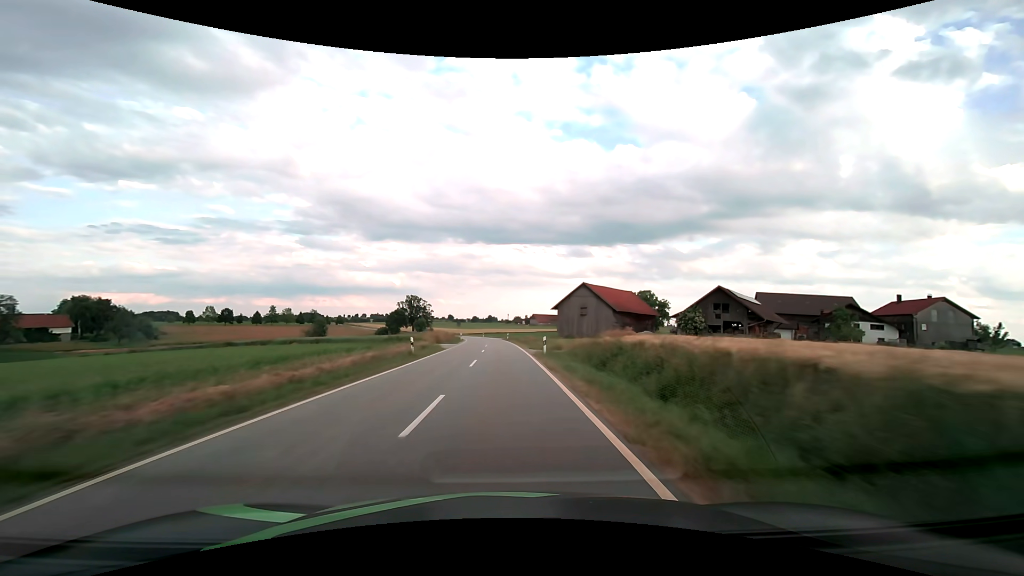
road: tertiary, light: Day
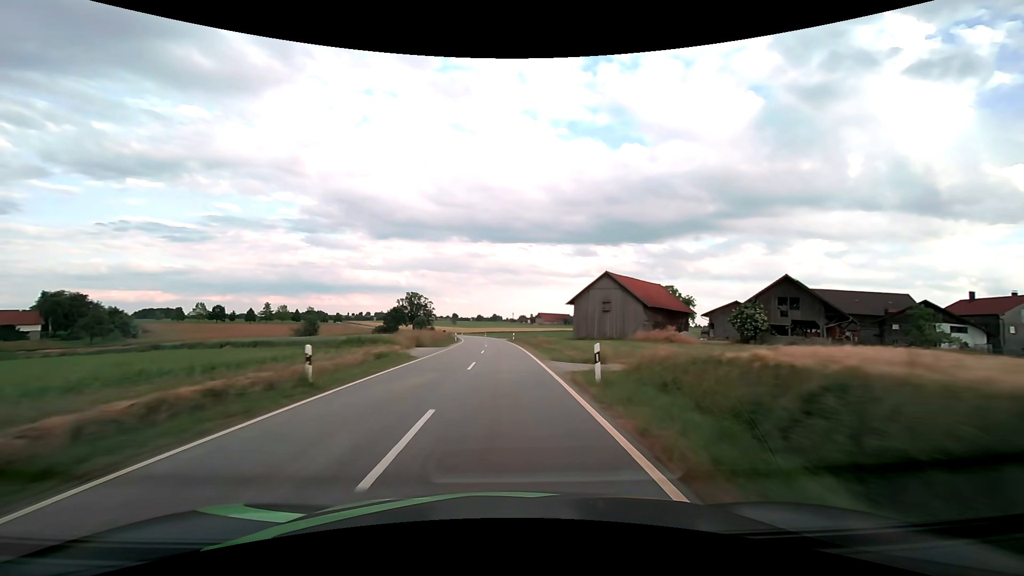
(-0.1, +14.2) m; -1°
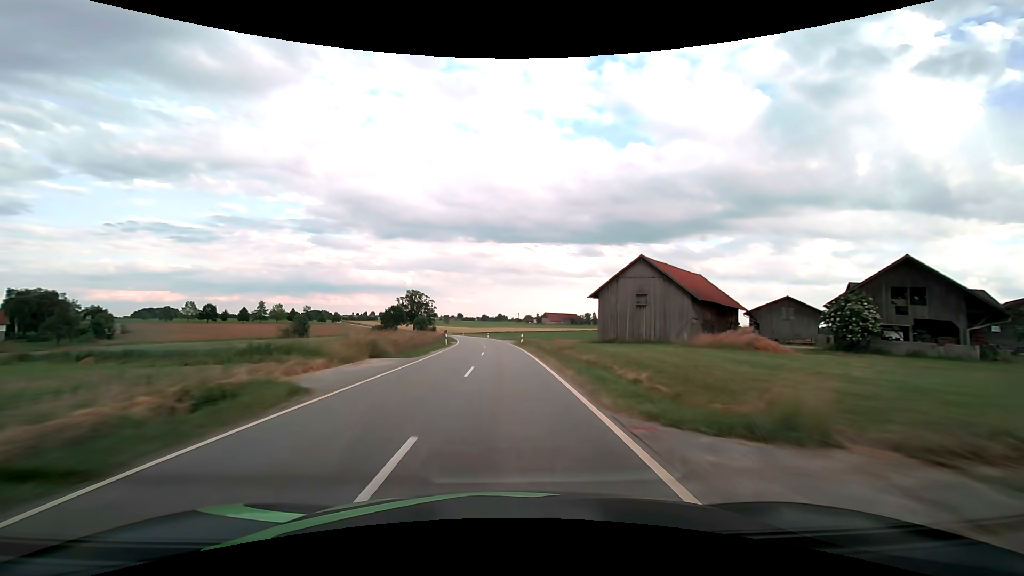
(-0.1, +14.2) m; -1°
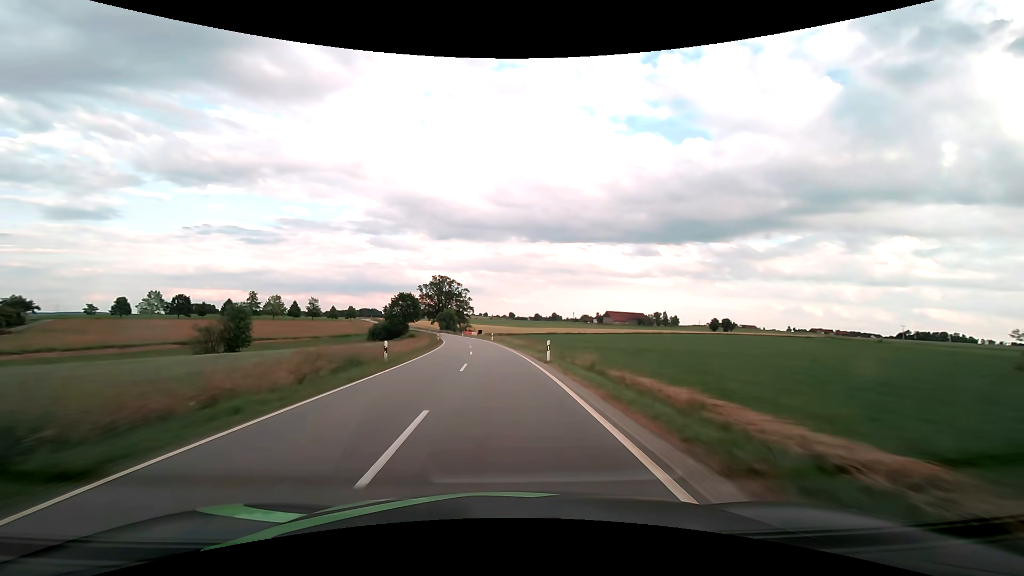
(-2.8, +71.1) m; -6°
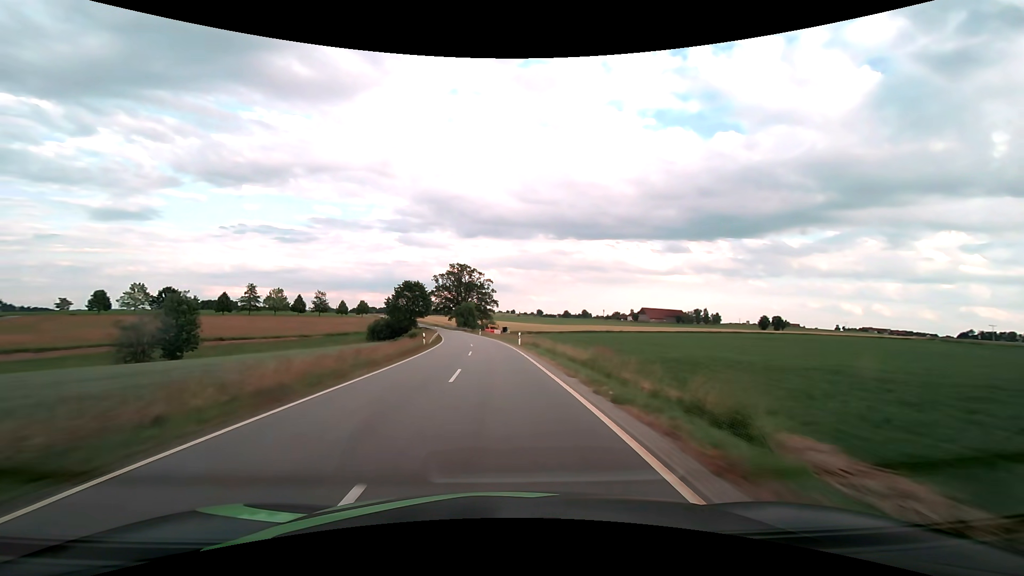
(-0.8, +28.5) m; -3°
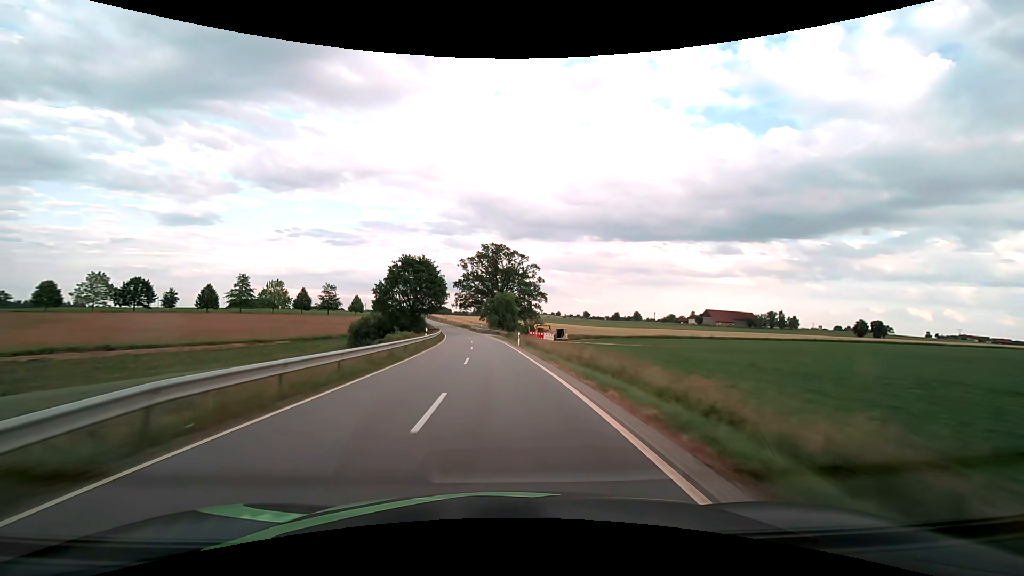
(-1.8, +42.7) m; -5°
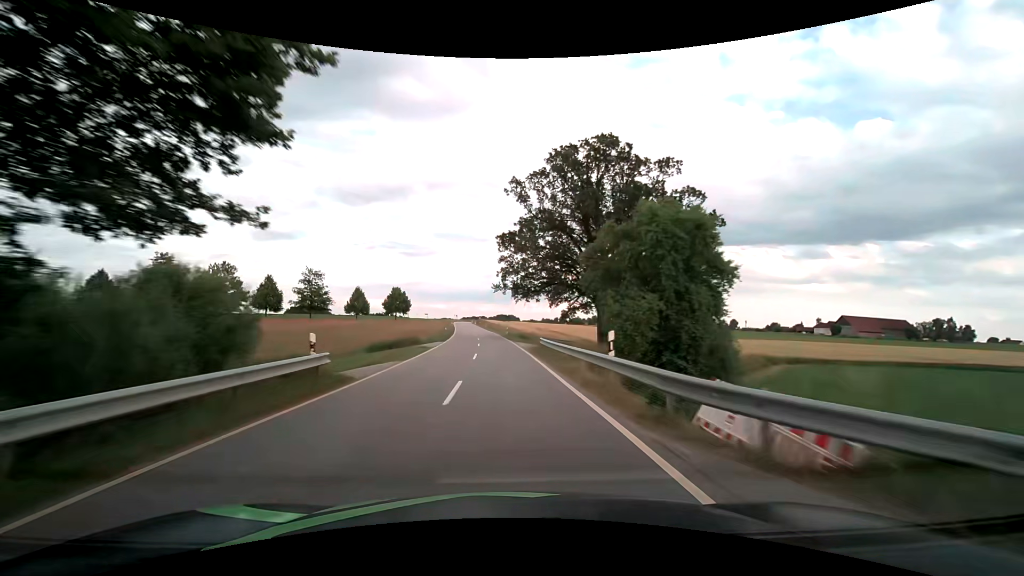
(-4.9, +70.7) m; -8°
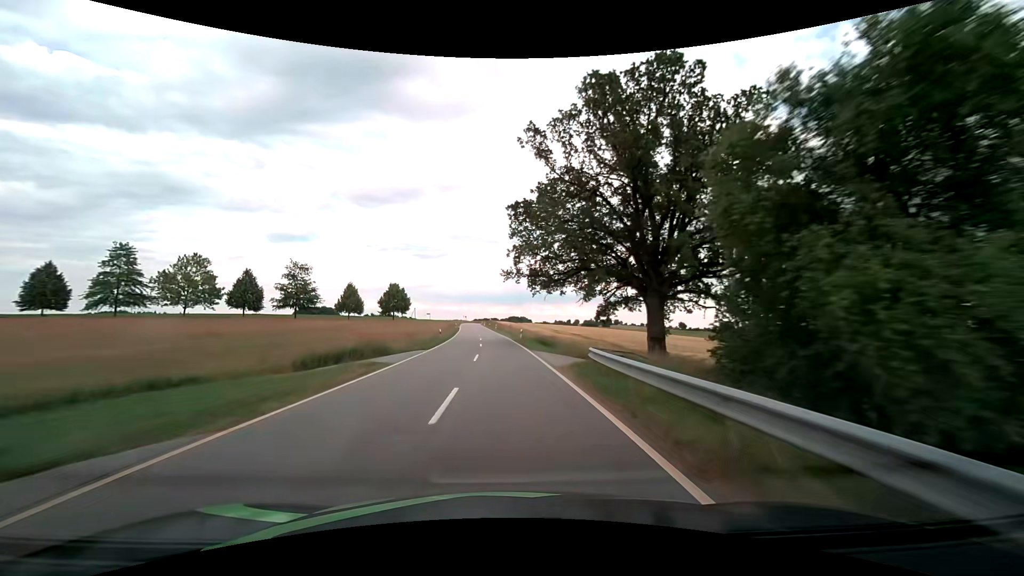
(-0.2, +14.1) m; -2°
